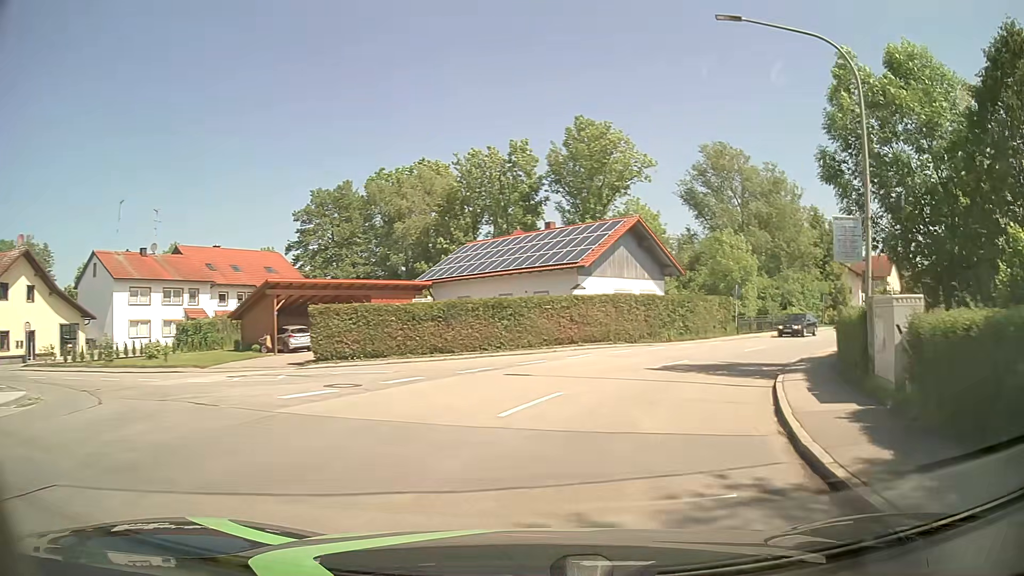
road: secondary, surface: asphalt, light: Day
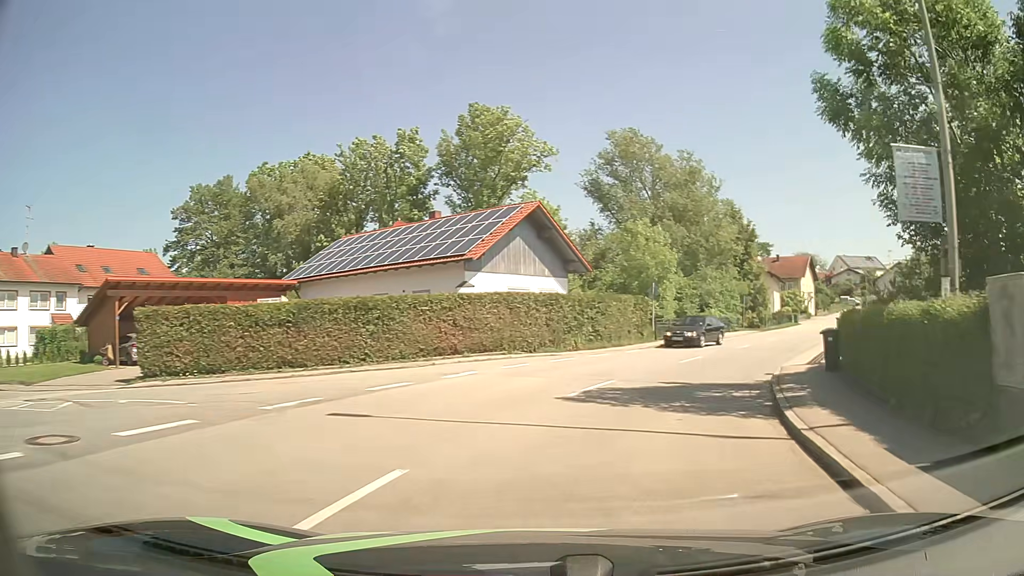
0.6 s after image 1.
(+0.4, +6.1) m; +9°
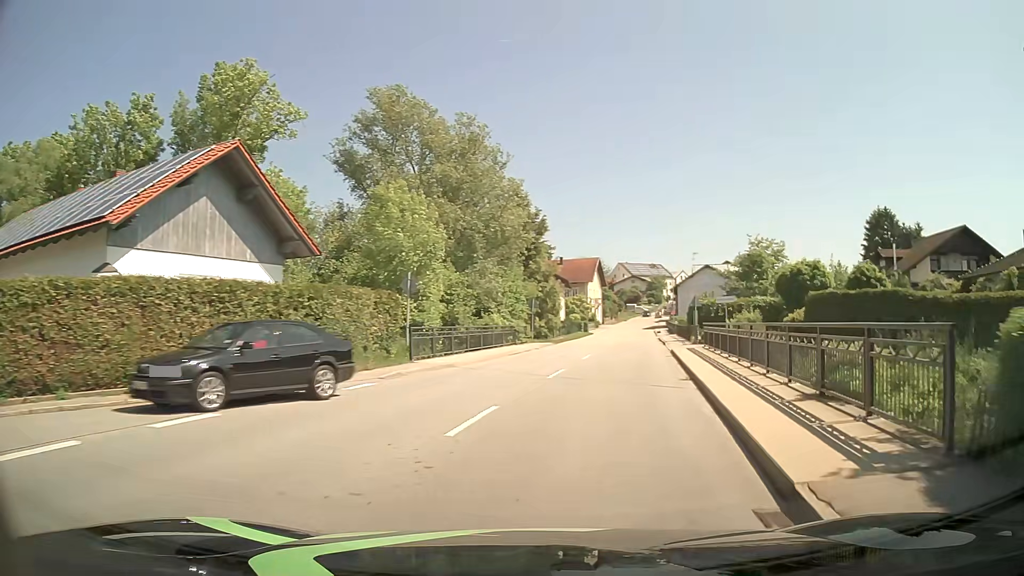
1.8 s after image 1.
(+2.1, +12.1) m; +19°
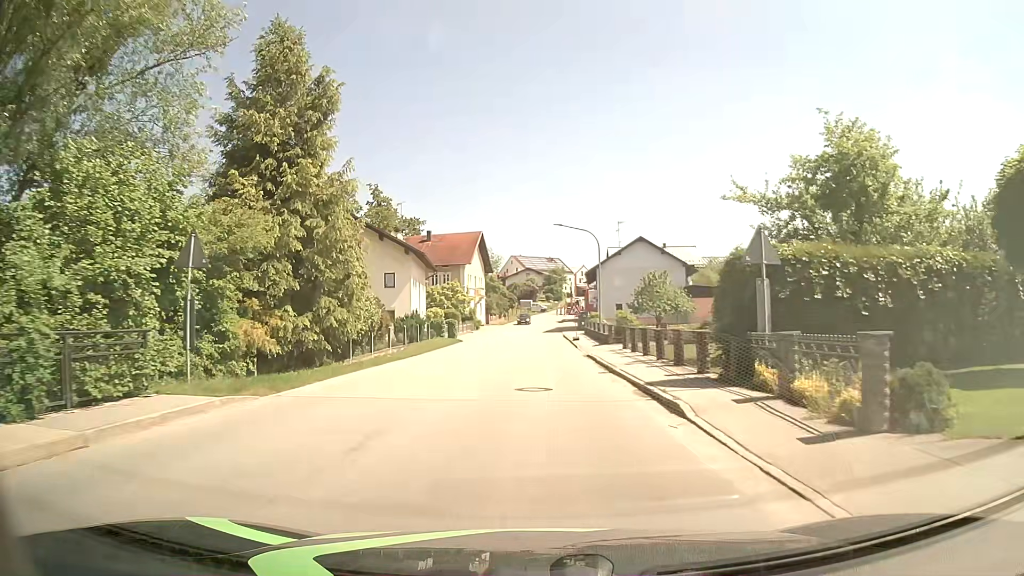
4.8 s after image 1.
(+4.7, +31.4) m; +10°
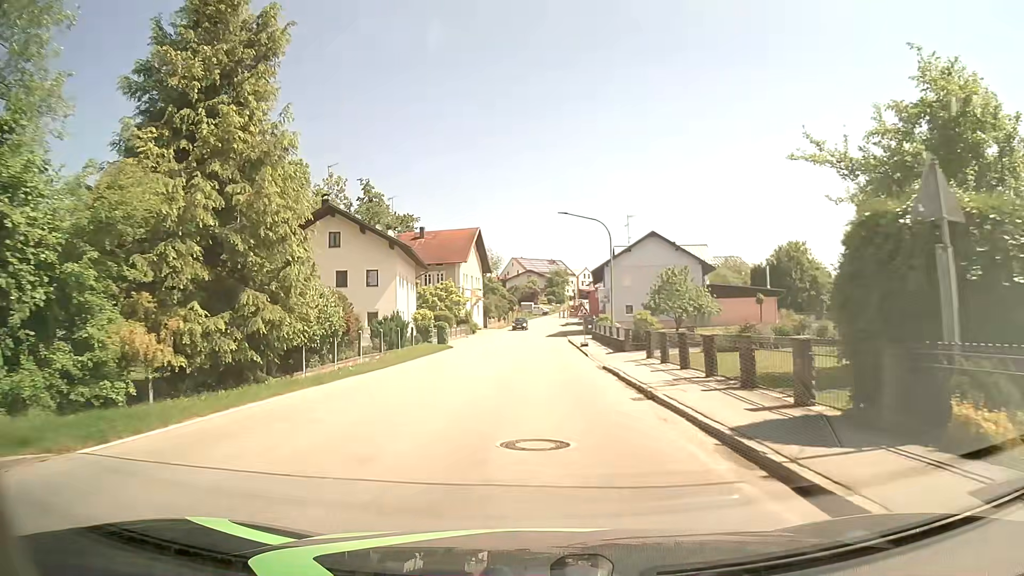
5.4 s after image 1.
(0.0, +6.0) m; 0°
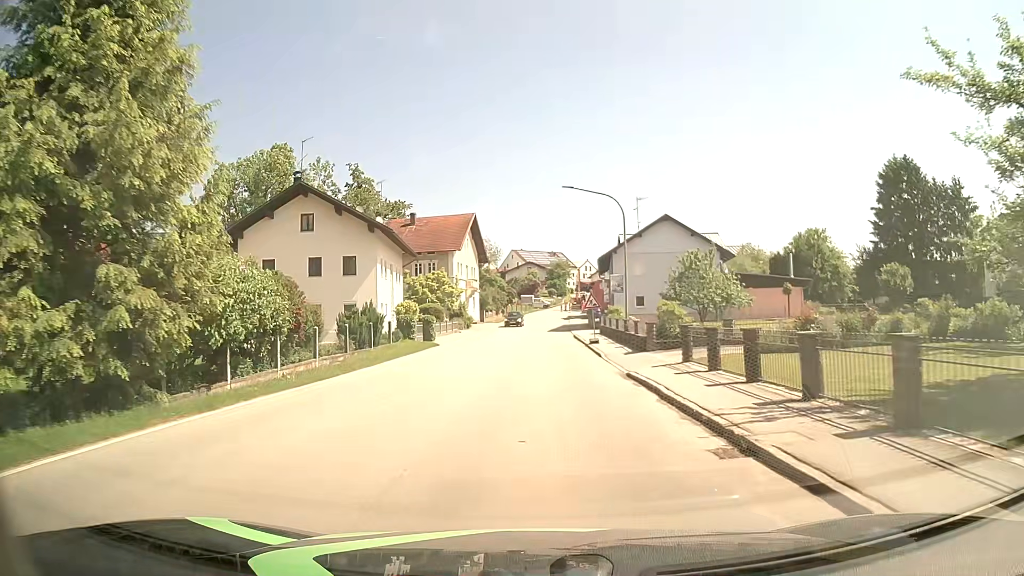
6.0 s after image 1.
(0.0, +5.7) m; 0°
